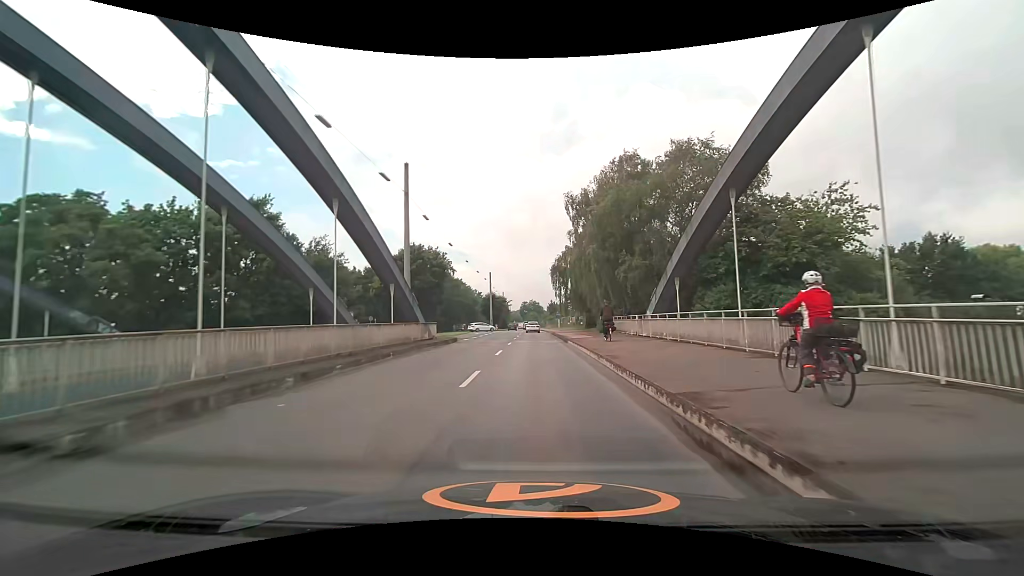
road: secondary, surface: asphalt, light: Day
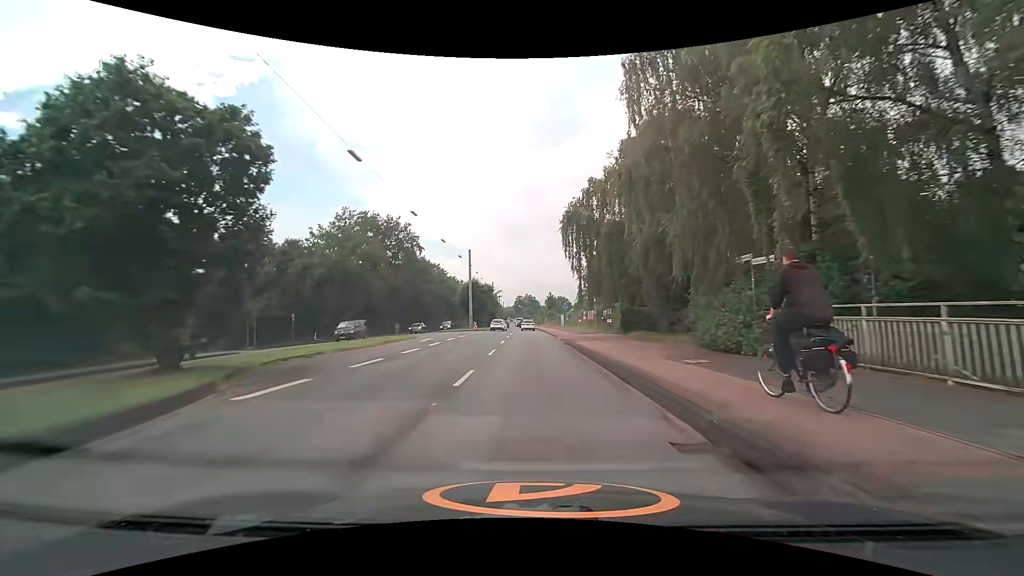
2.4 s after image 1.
(0.0, +27.7) m; +1°
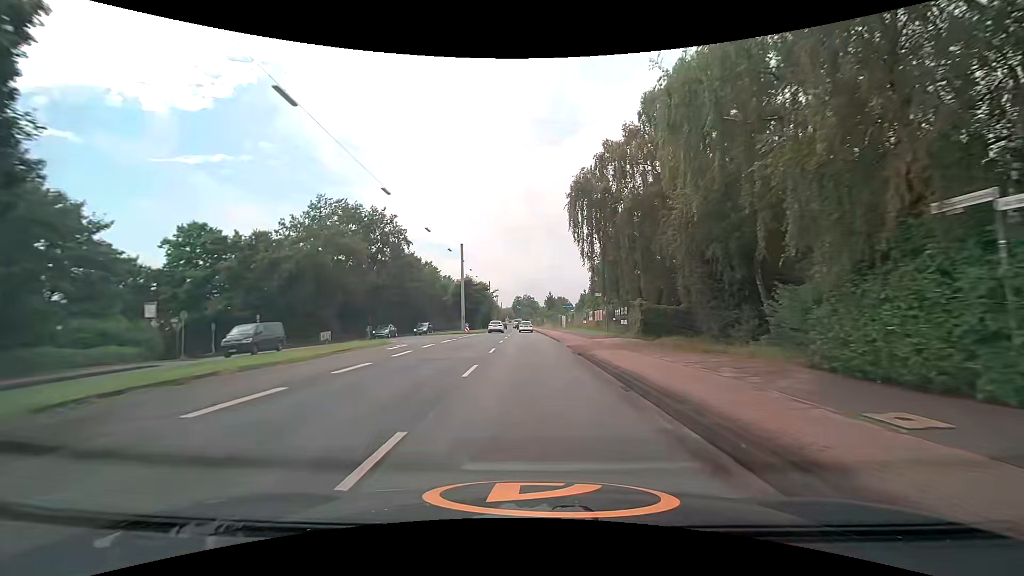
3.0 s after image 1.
(-0.1, +7.0) m; 0°
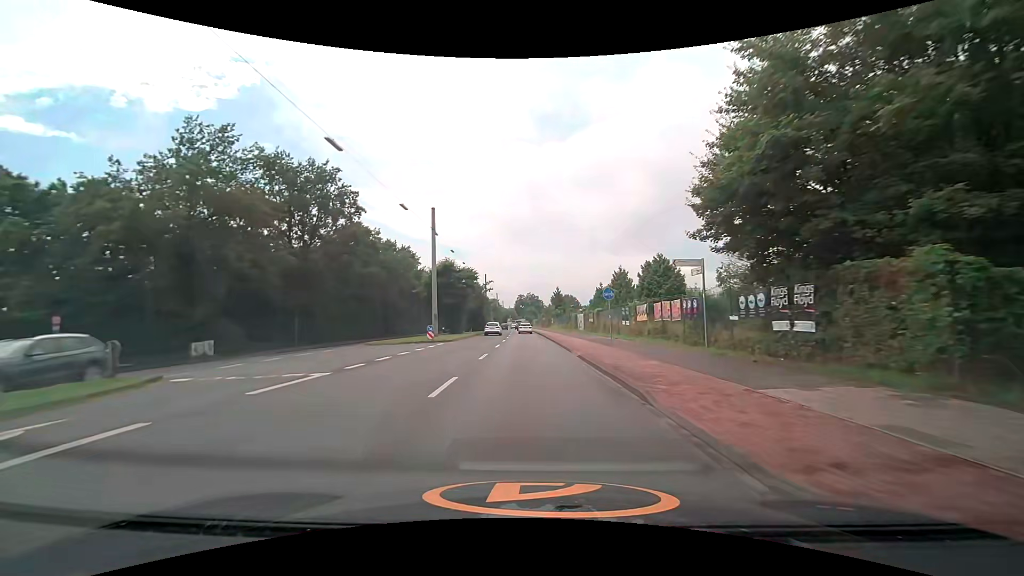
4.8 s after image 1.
(-0.1, +21.7) m; -1°
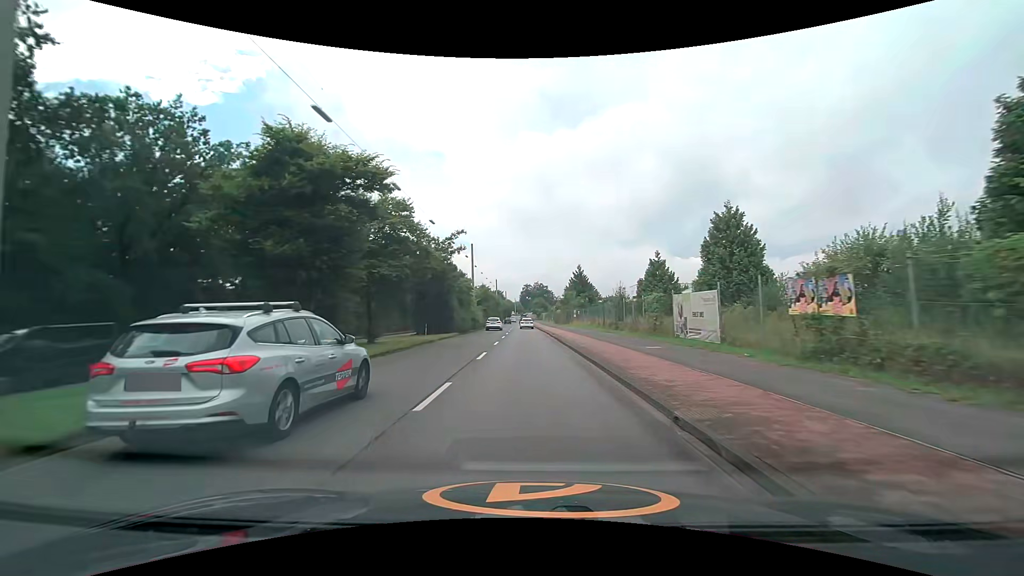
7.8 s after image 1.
(-0.4, +37.5) m; -1°
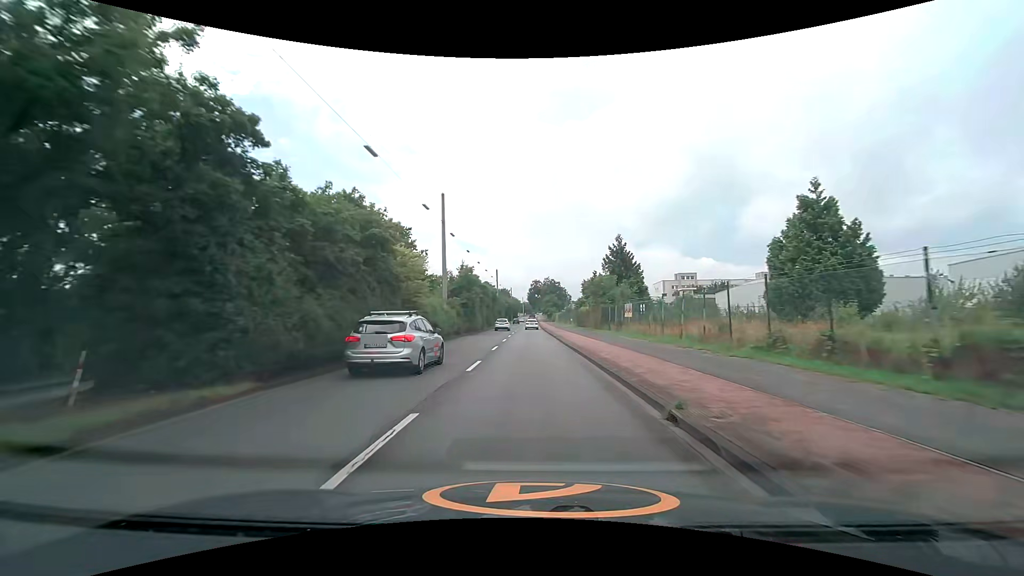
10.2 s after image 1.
(-0.2, +30.4) m; -1°
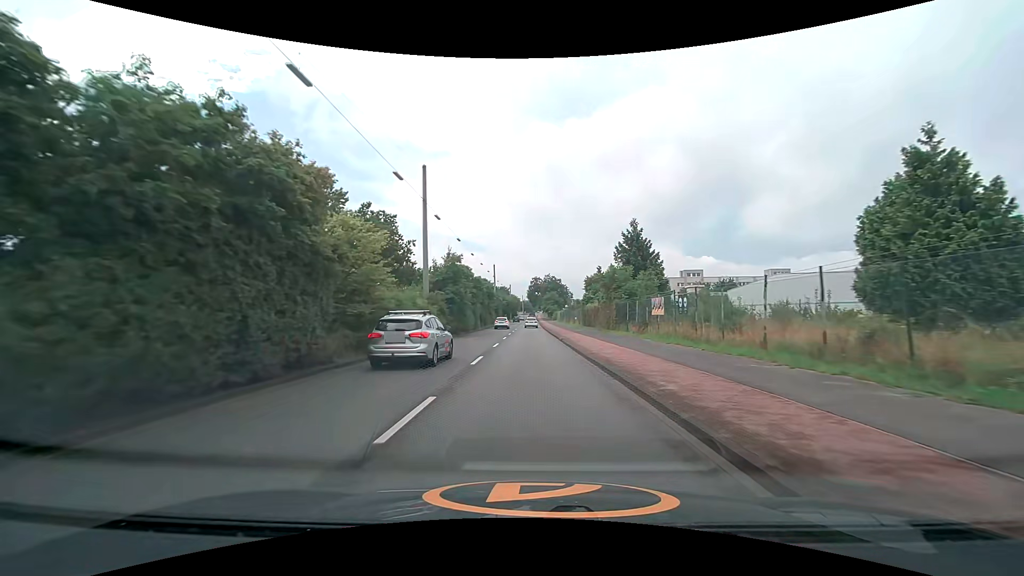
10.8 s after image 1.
(0.0, +7.7) m; 0°
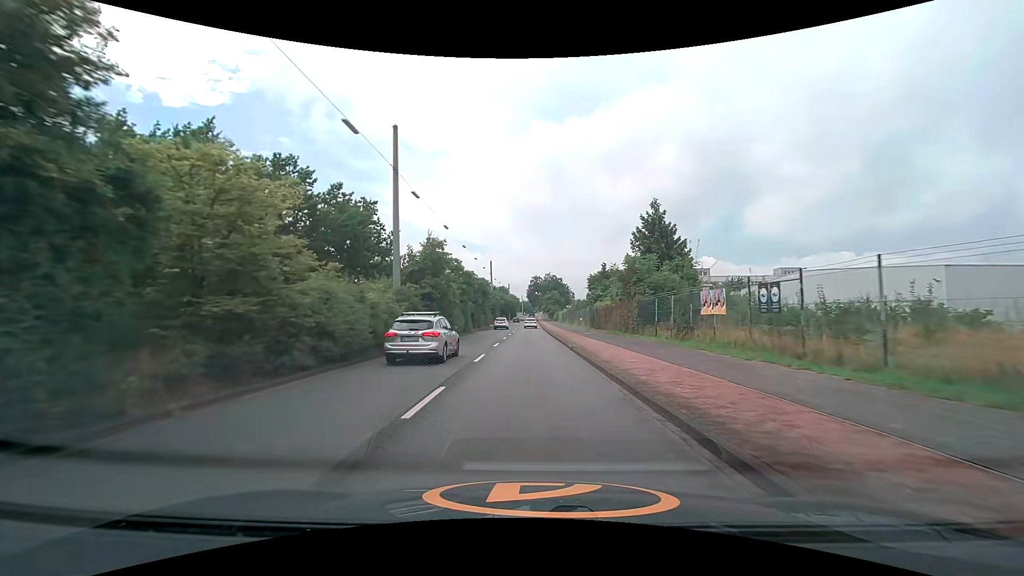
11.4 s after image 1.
(0.0, +7.7) m; 0°
(0, +10) (0, +20) (0, +30) (0, +40) (0, +50) (0, +60) (0, +70) (0, +80) (0, +90) (0, +100) m
